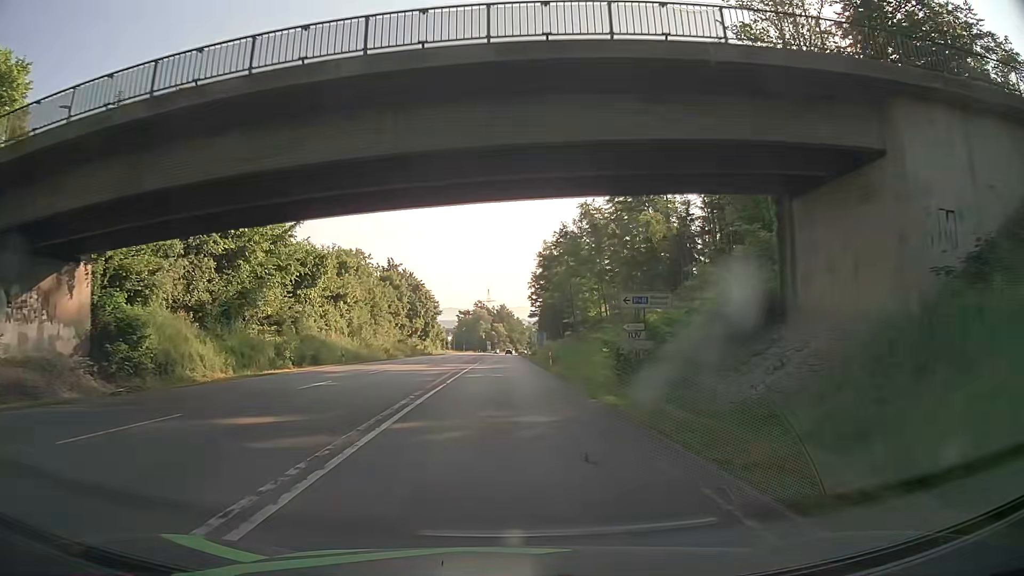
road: secondary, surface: asphalt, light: Day
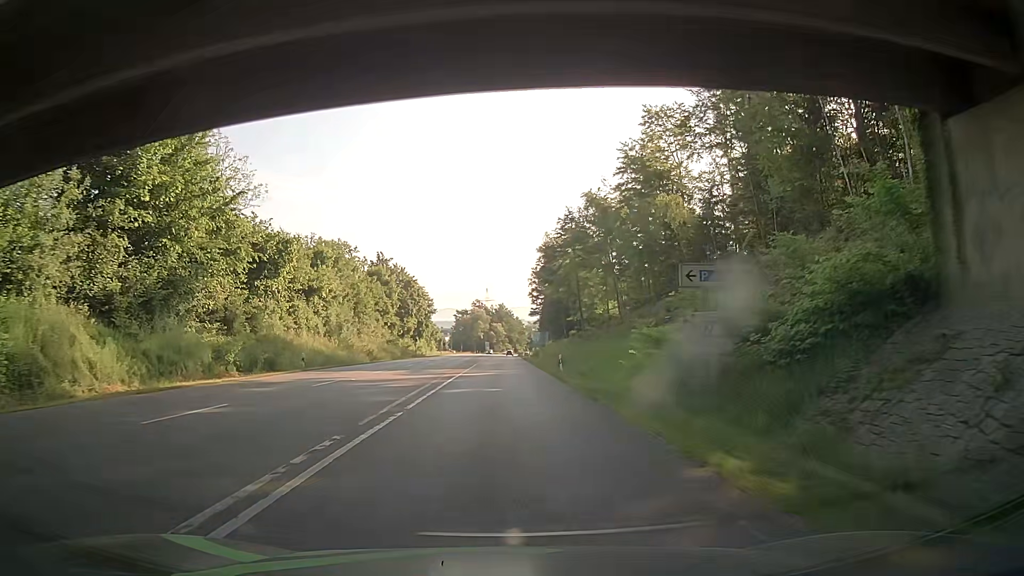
(0.0, +9.2) m; 0°
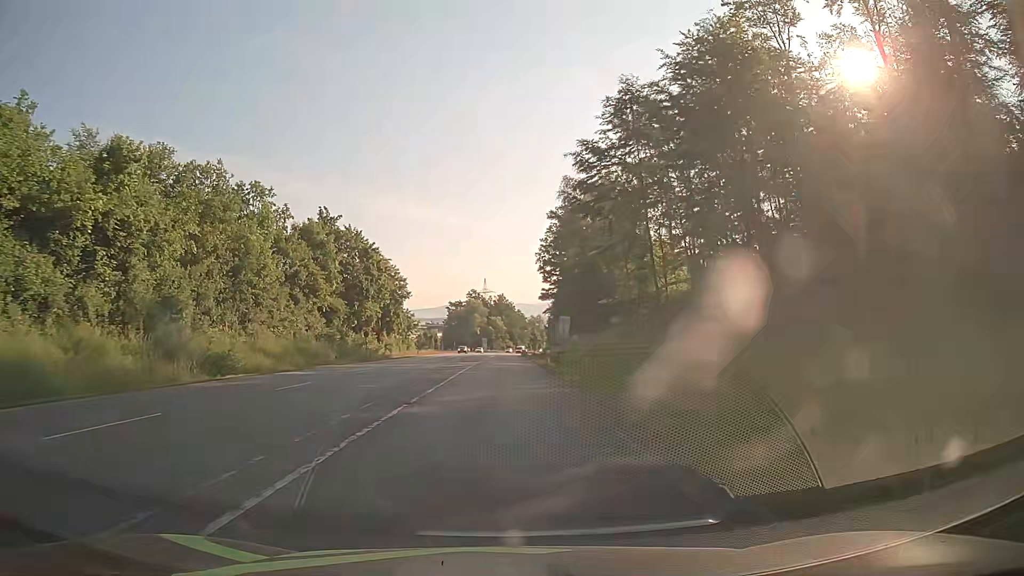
(-0.5, +36.7) m; -1°
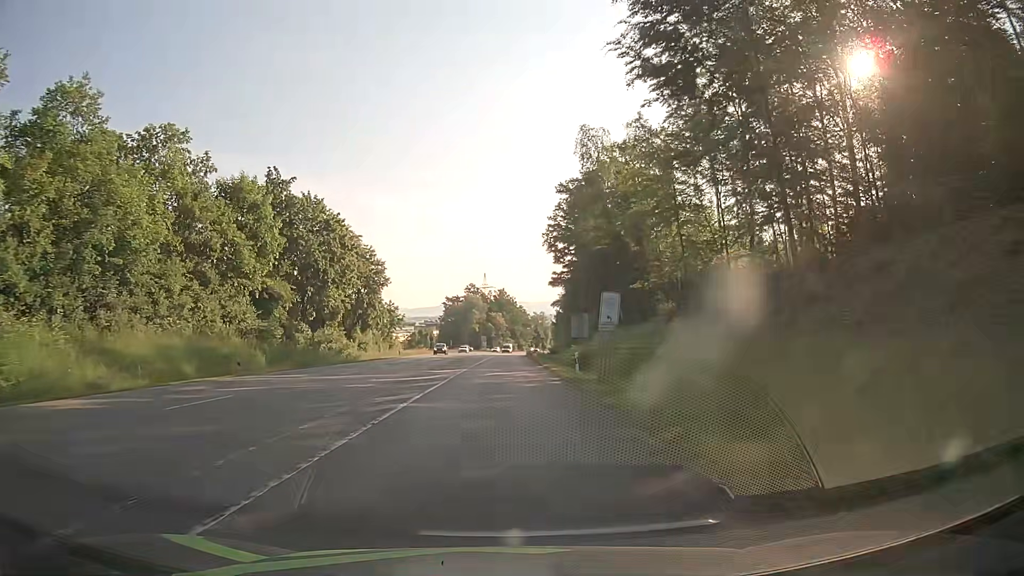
(0.0, +18.4) m; 0°
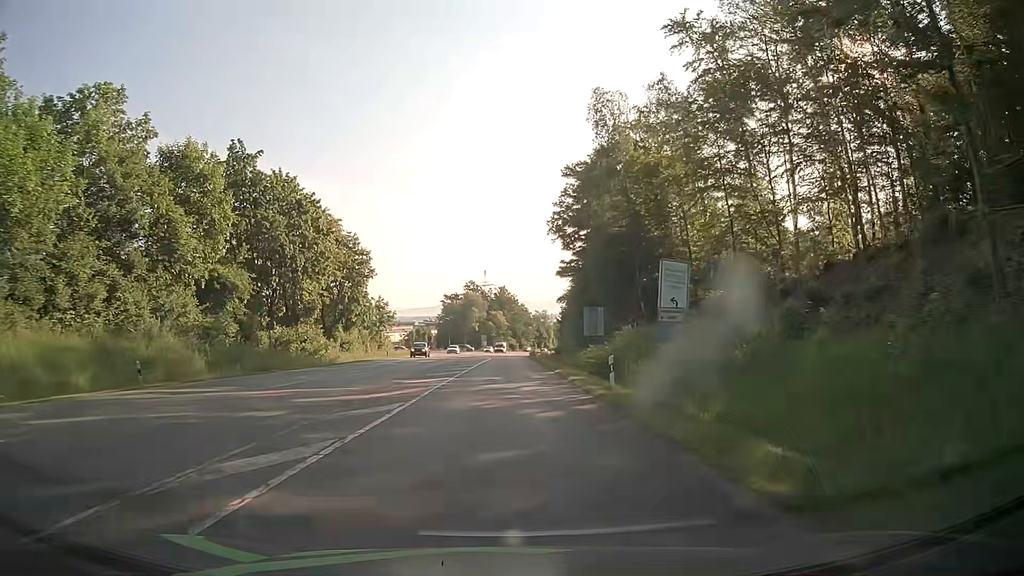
(0.0, +9.2) m; 0°
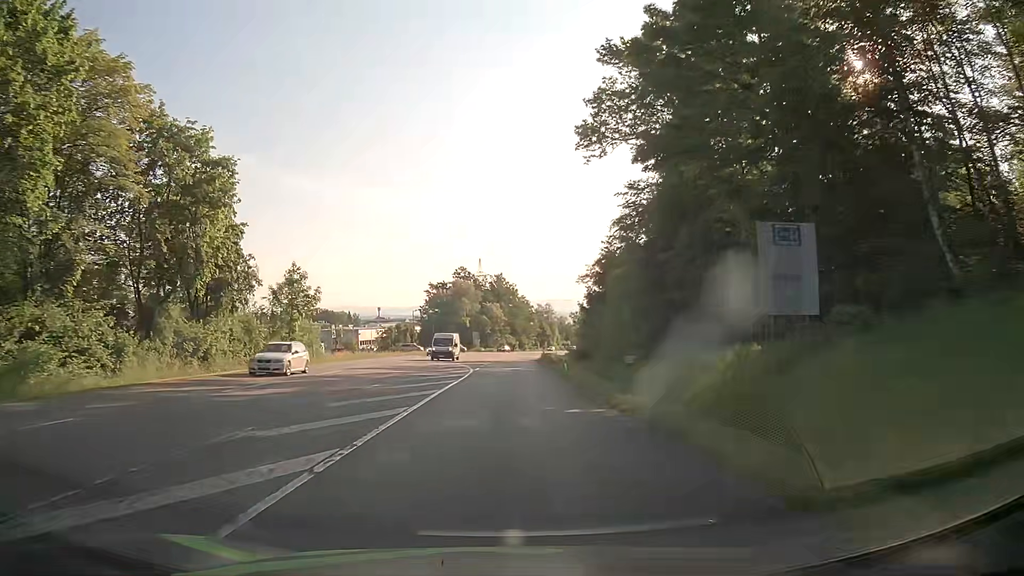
(+0.2, +36.7) m; 0°
